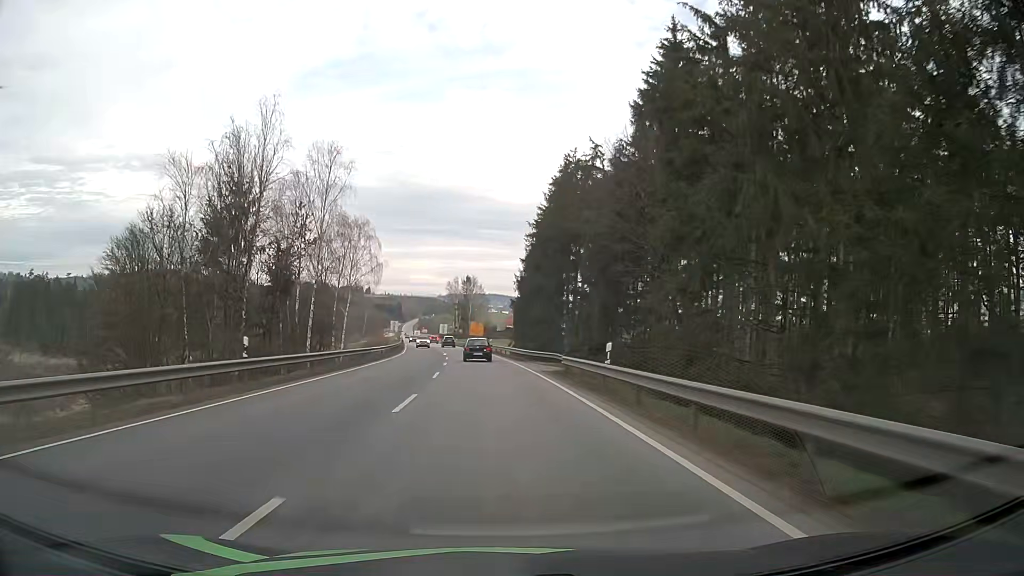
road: primary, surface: asphalt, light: Day
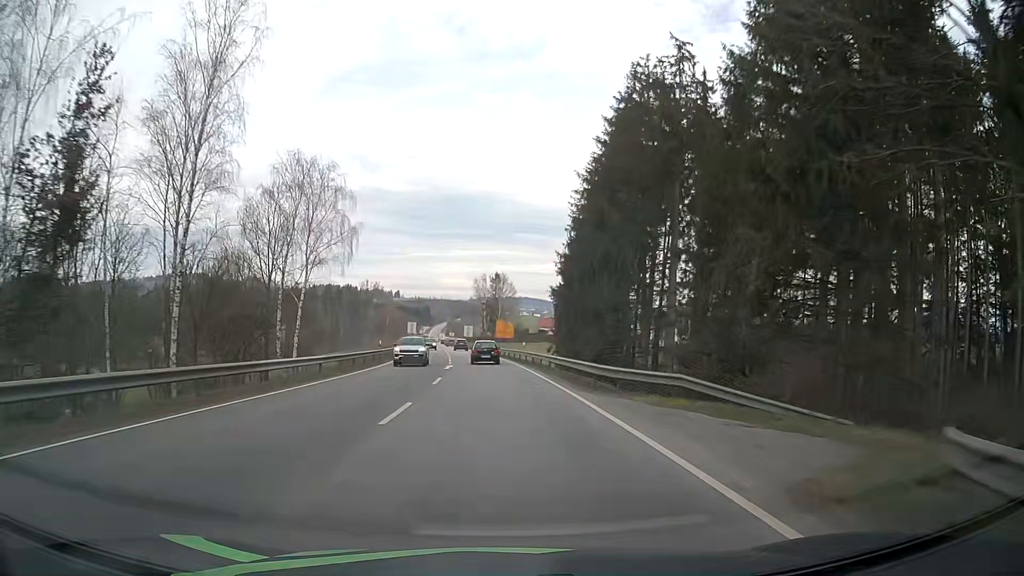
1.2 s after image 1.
(-0.6, +24.0) m; -3°
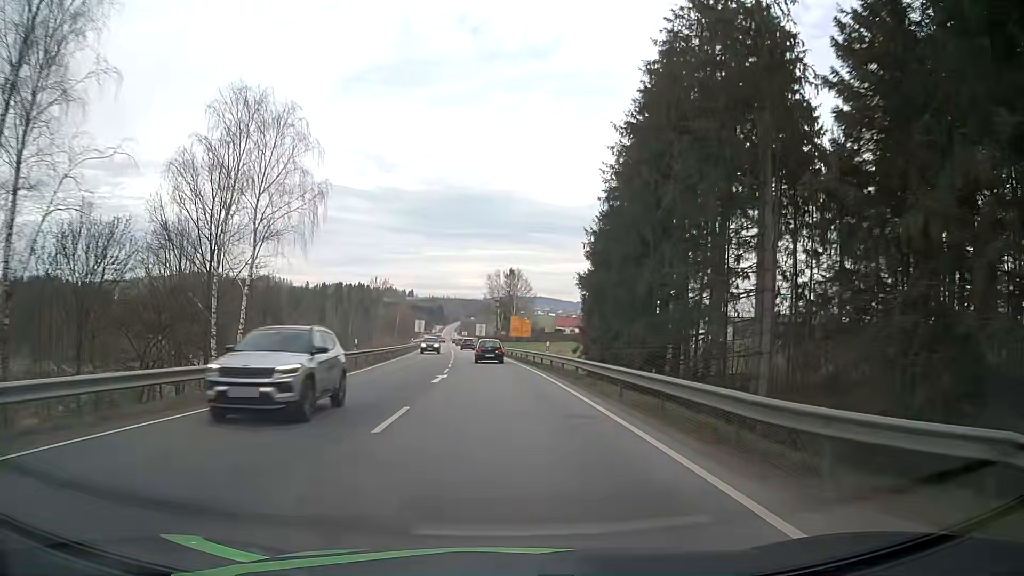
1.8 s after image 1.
(-0.2, +11.8) m; -1°
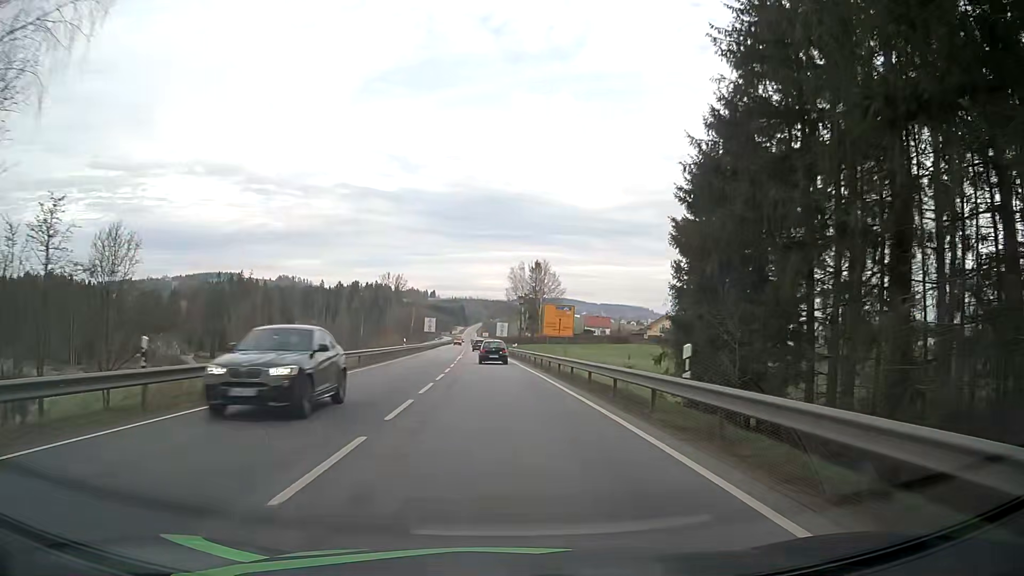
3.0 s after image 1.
(-0.5, +23.3) m; -3°
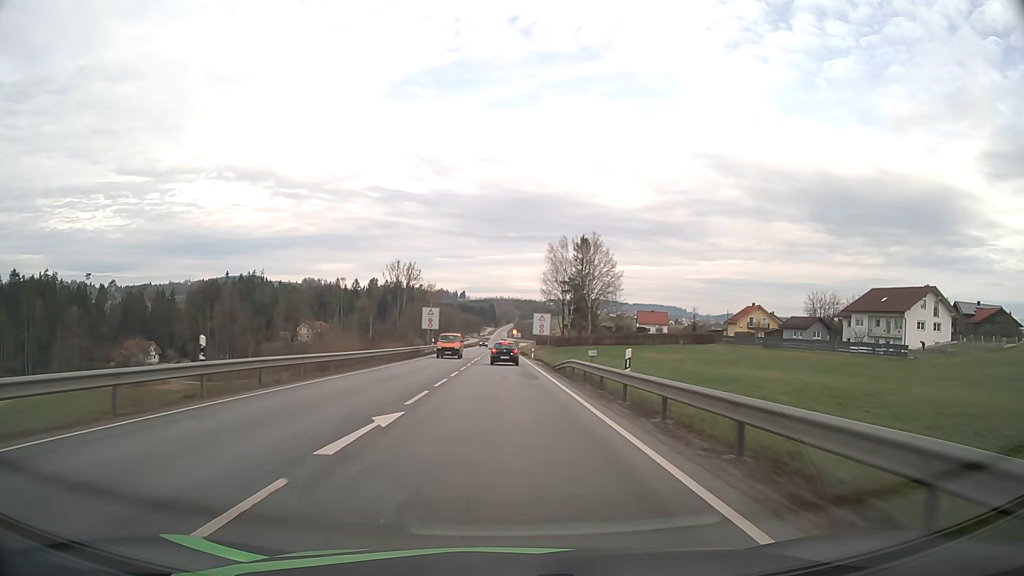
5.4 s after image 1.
(-0.5, +45.3) m; -2°
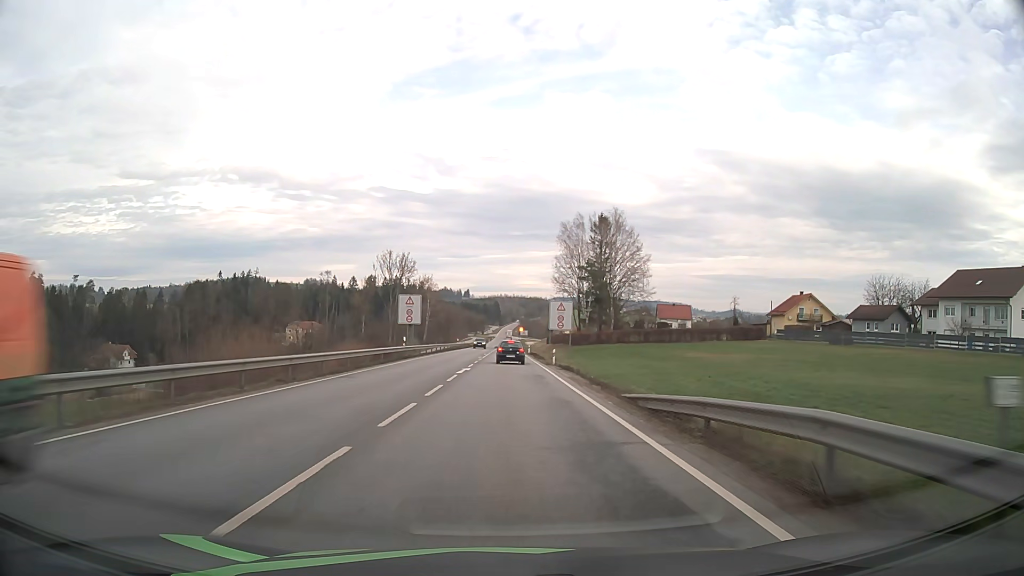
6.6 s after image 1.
(-0.1, +22.2) m; -1°
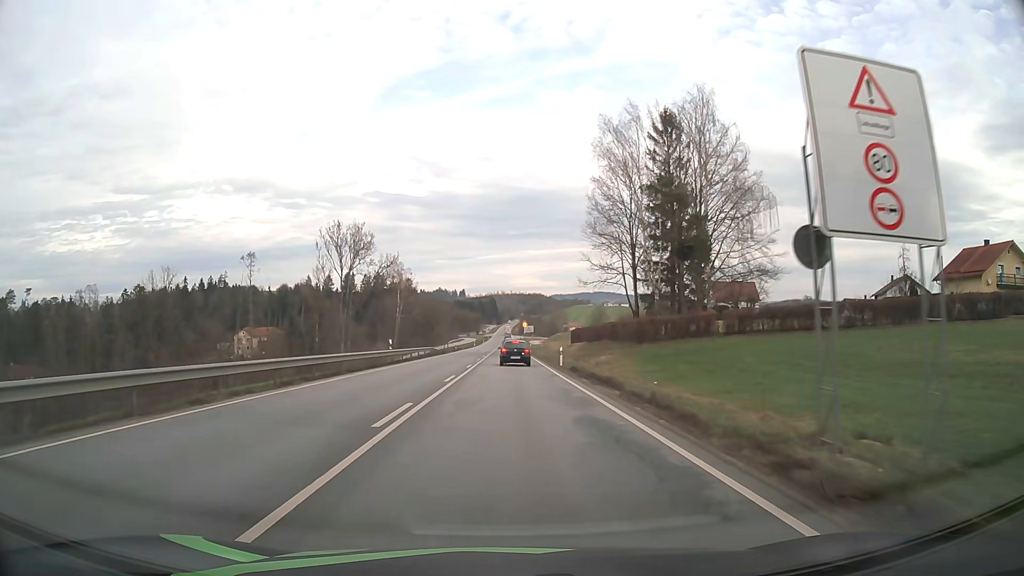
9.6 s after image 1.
(0.0, +54.2) m; 0°
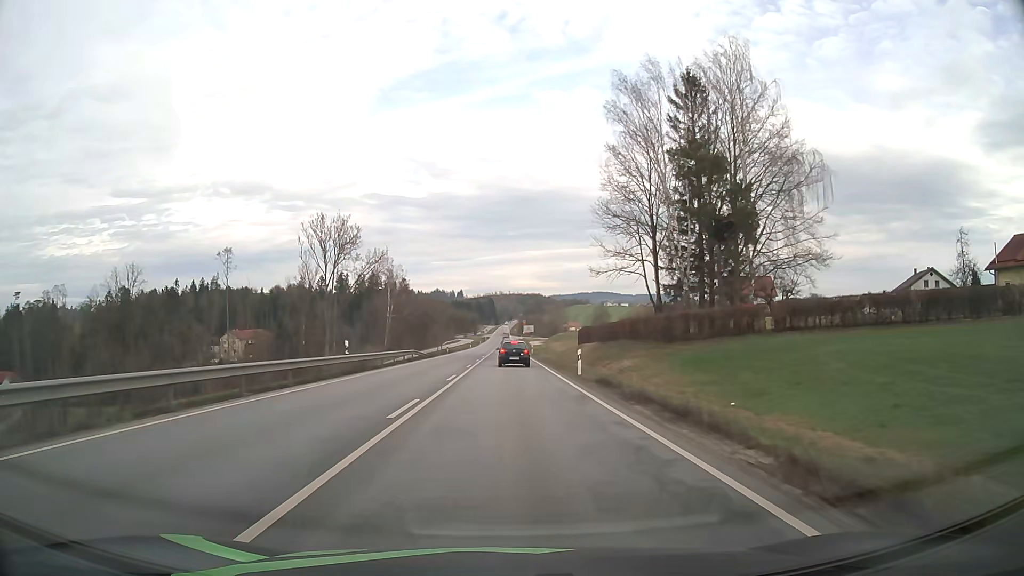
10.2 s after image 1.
(0.0, +10.5) m; 0°
(0, +10) (0, +20) (0, +30) (0, +40) (0, +50) (0, +60) (0, +70) (0, +80) (0, +90) (0, +100) m
